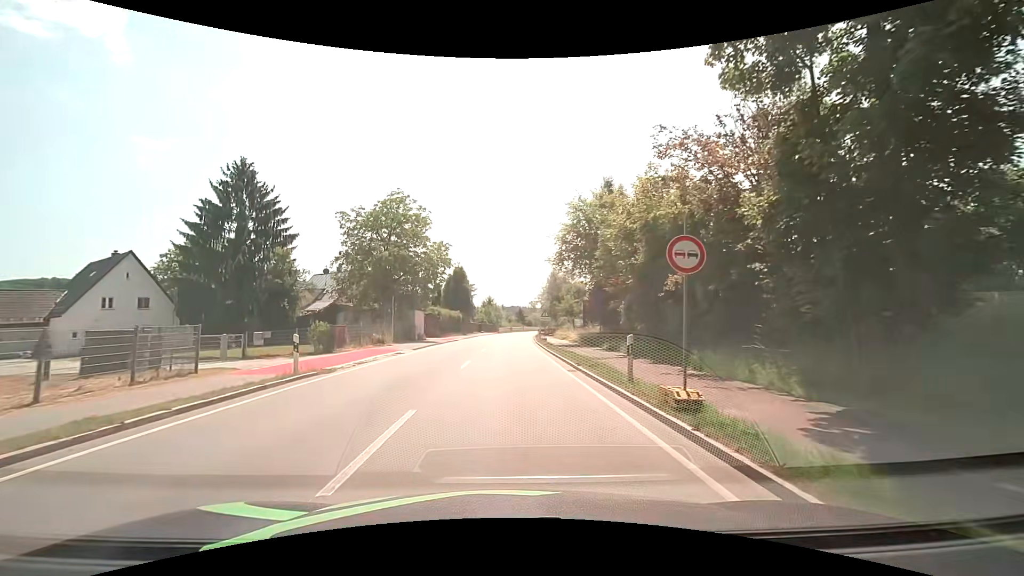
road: primary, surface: asphalt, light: Day
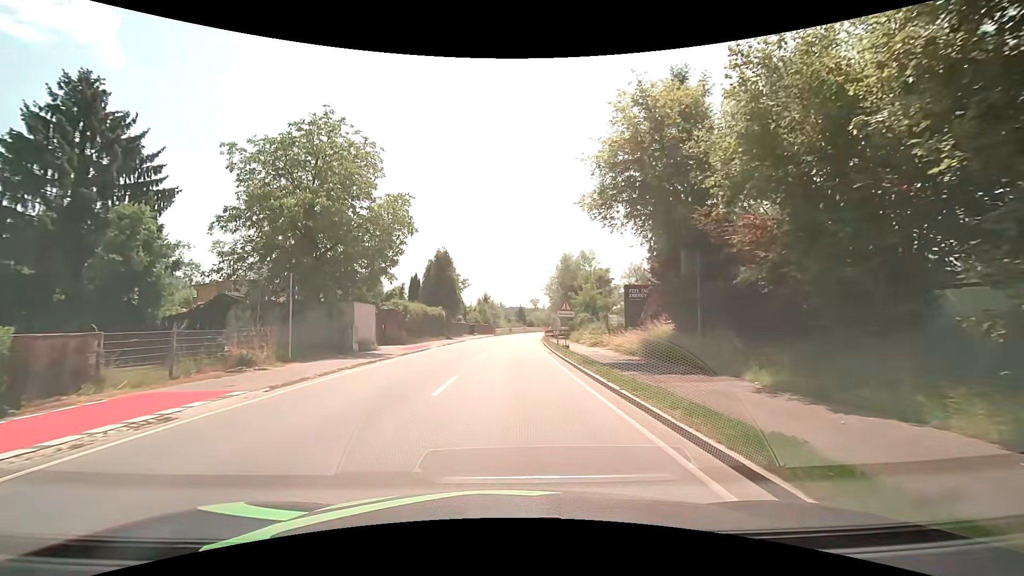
(0.0, +17.9) m; 0°
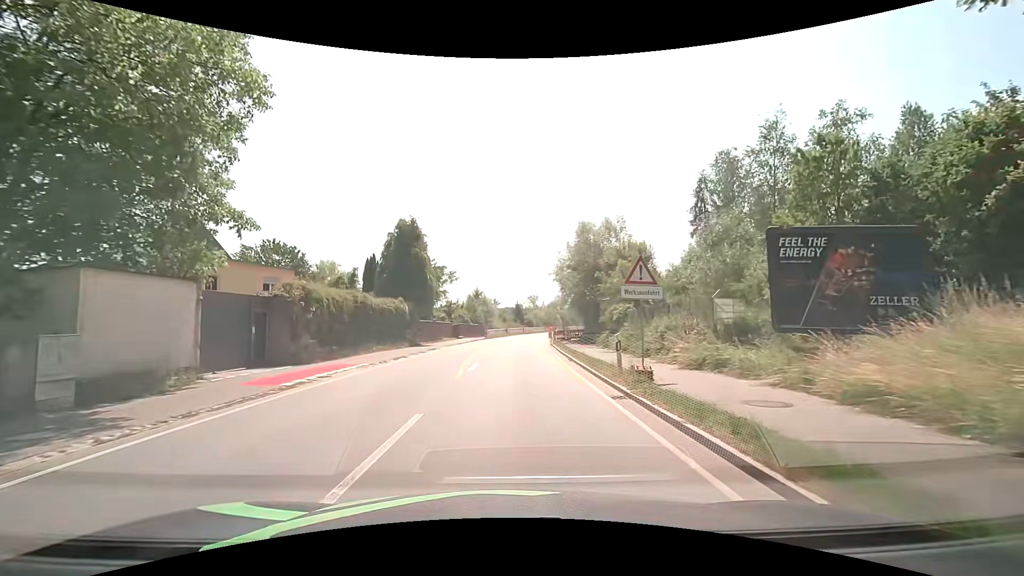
(+0.2, +17.8) m; +1°
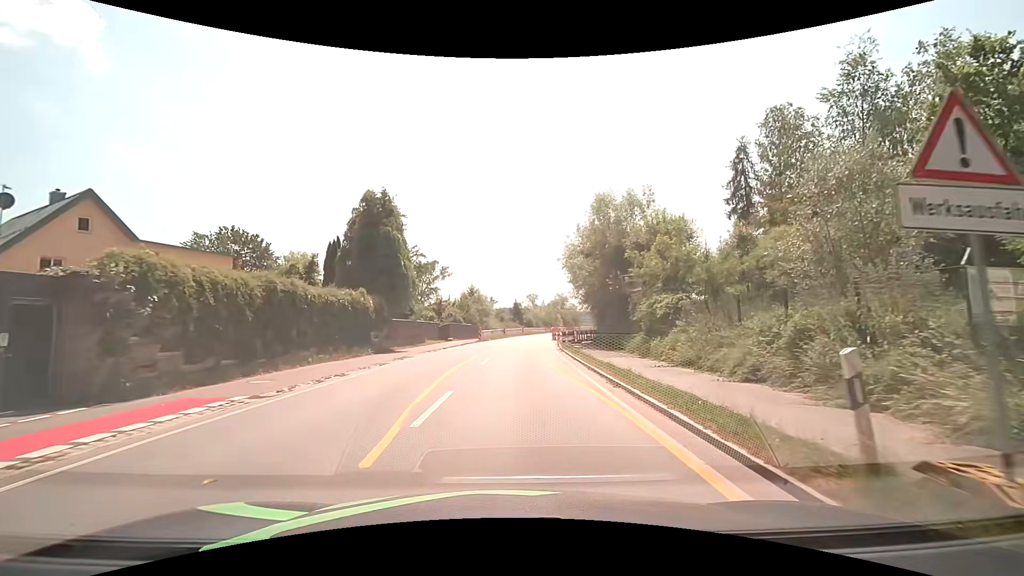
(0.0, +8.9) m; 0°
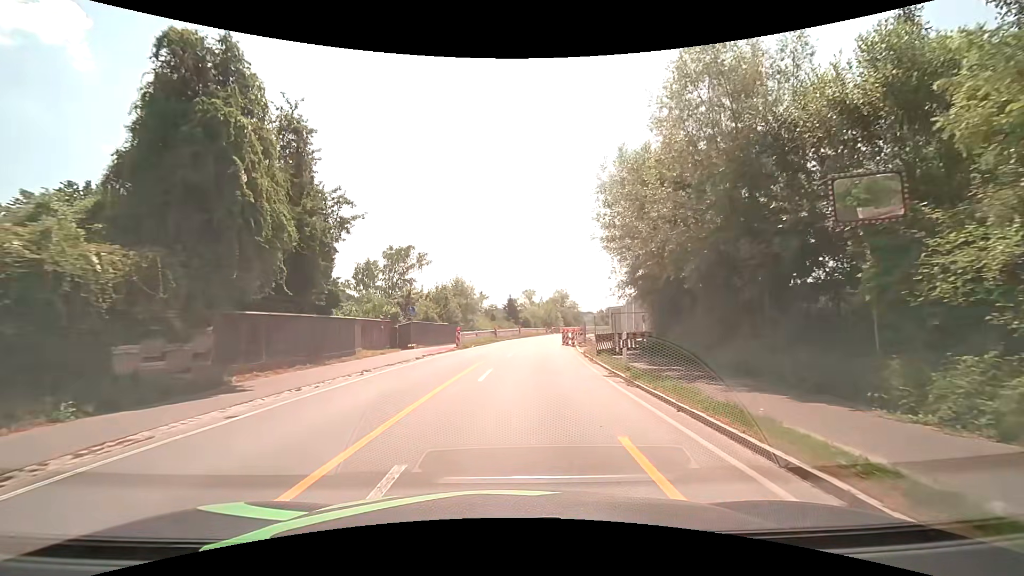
(+0.1, +17.8) m; +1°
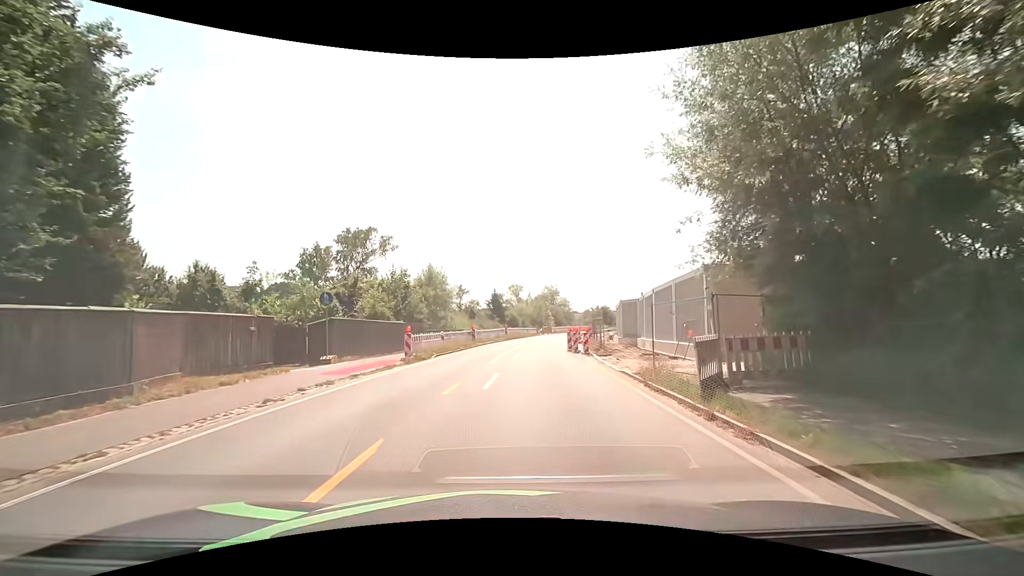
(+0.2, +13.4) m; +1°
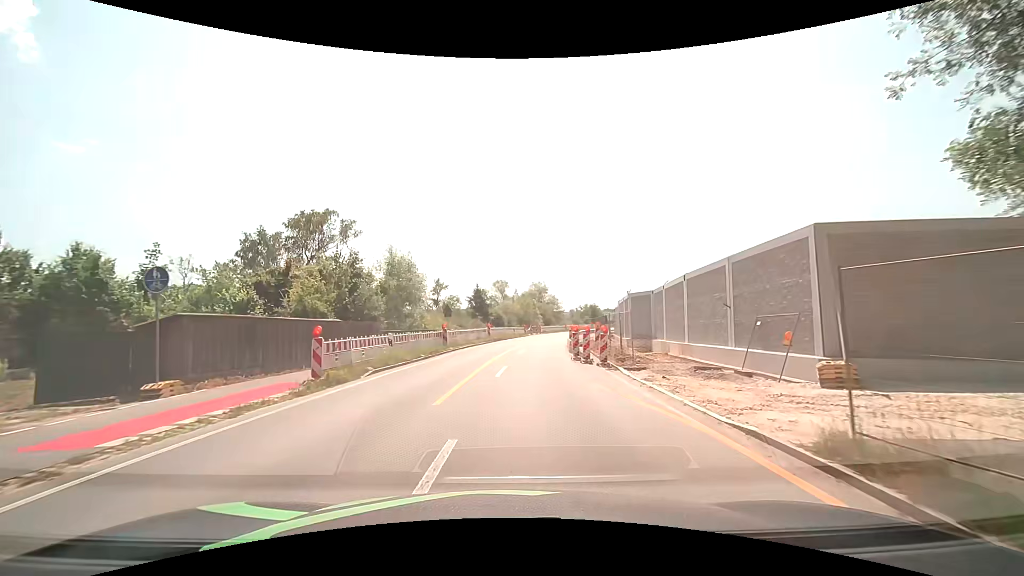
(+0.2, +8.9) m; +3°
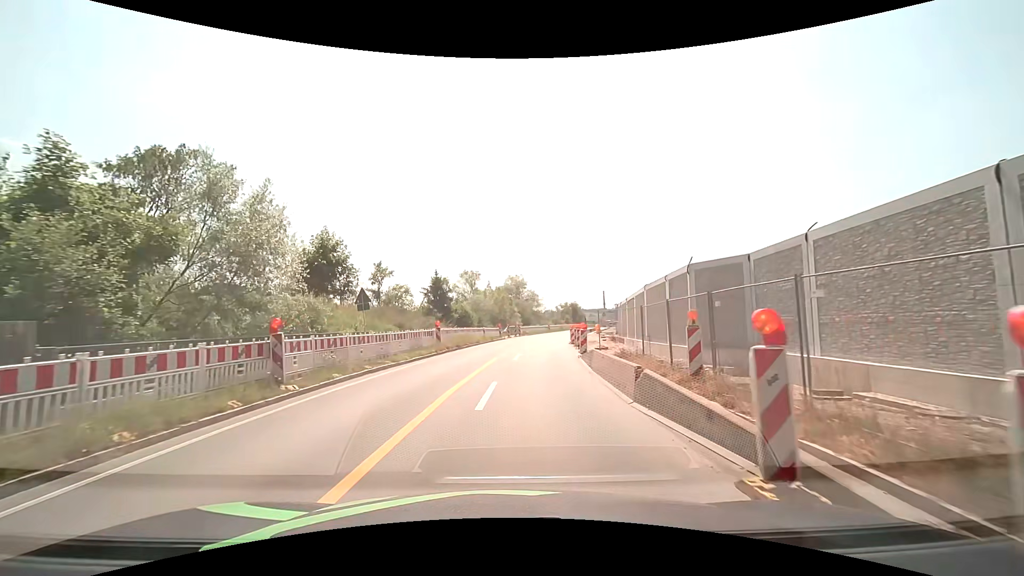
(+0.2, +17.9) m; +2°
